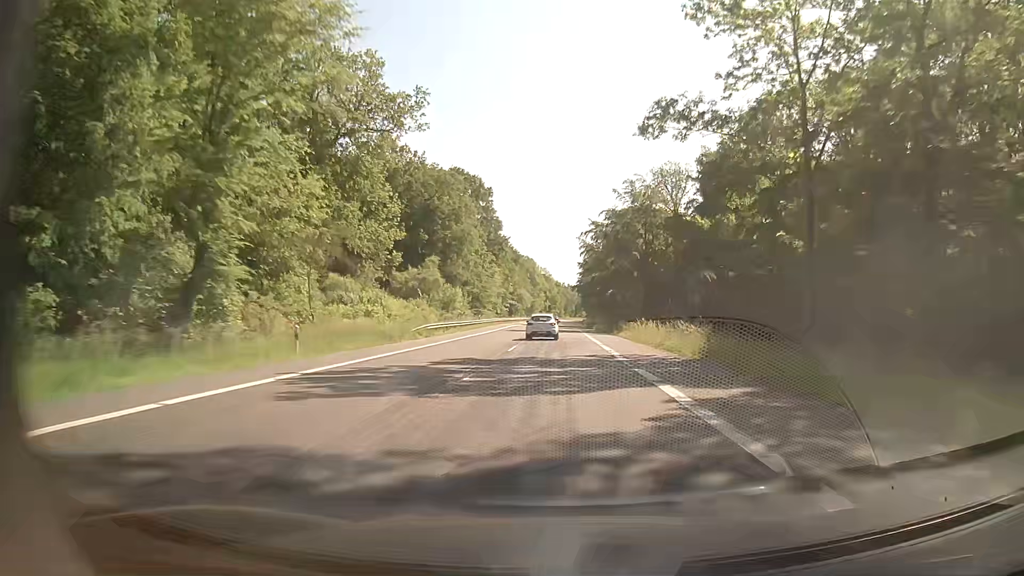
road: secondary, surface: asphalt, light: Day
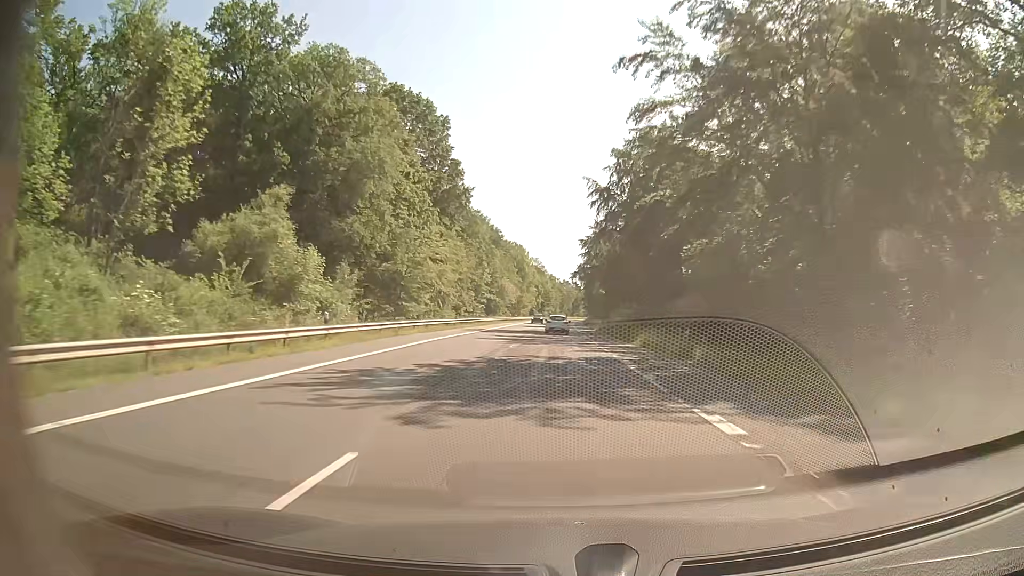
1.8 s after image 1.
(0.0, +47.4) m; 0°
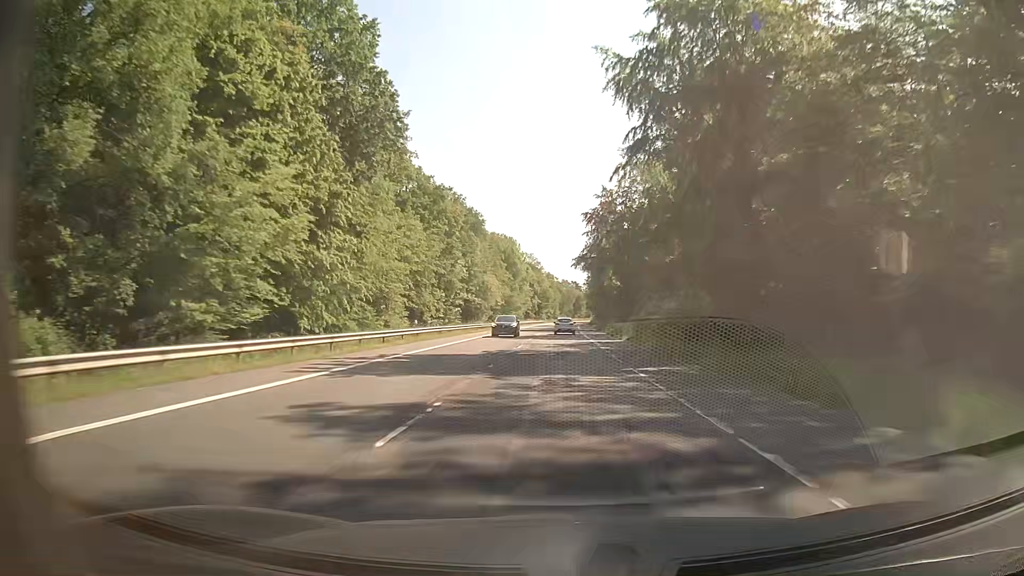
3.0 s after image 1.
(+0.2, +31.6) m; +1°
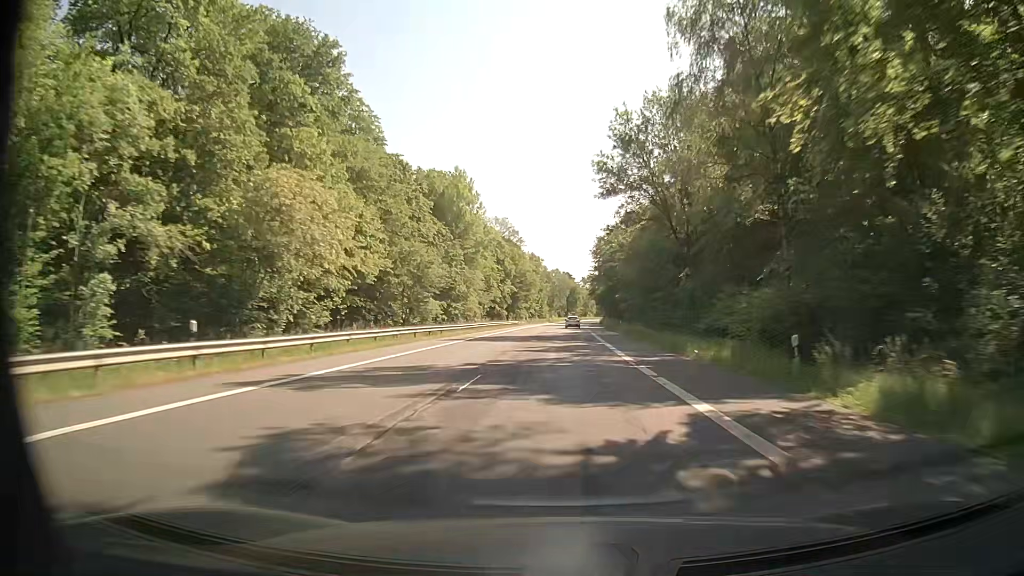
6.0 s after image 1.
(0.0, +79.0) m; +1°
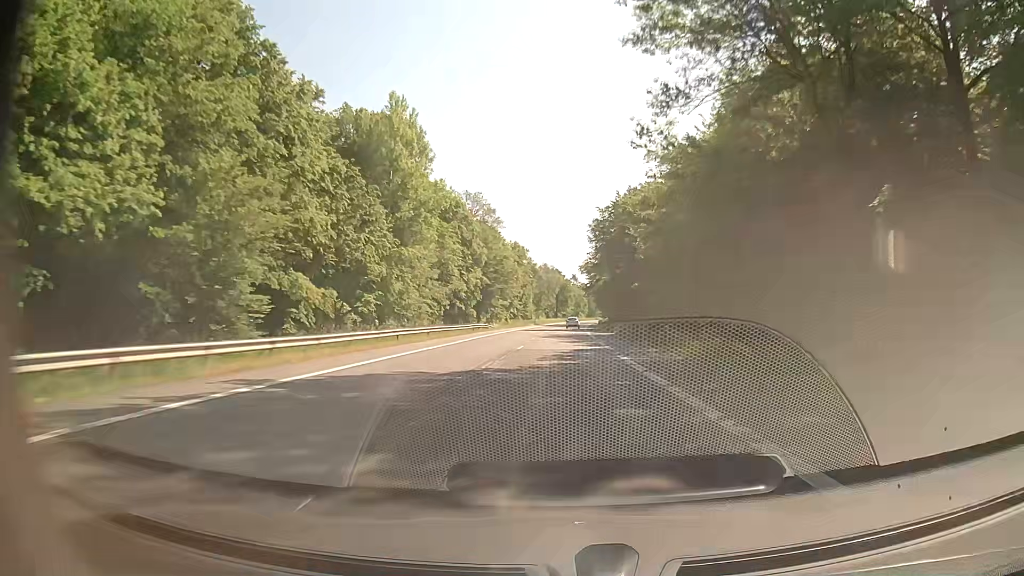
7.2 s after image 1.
(+0.2, +31.6) m; +1°
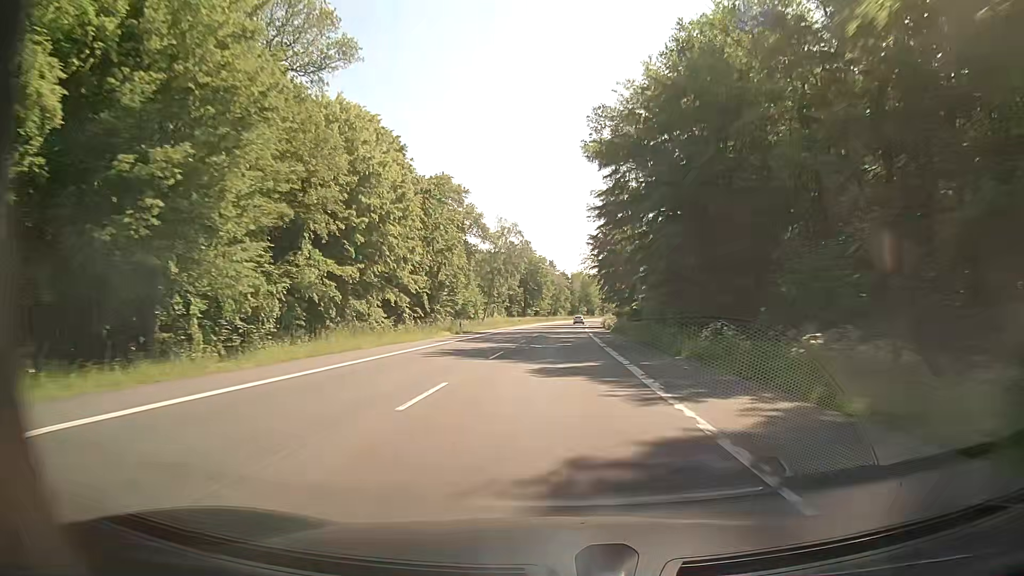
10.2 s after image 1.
(+1.1, +79.1) m; +1°
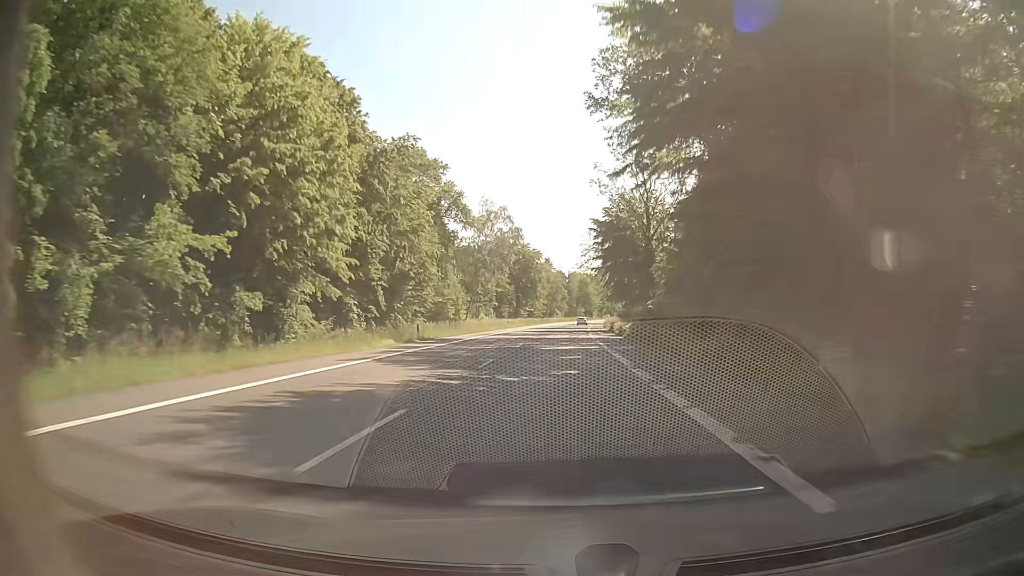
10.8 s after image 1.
(+0.1, +15.8) m; +1°
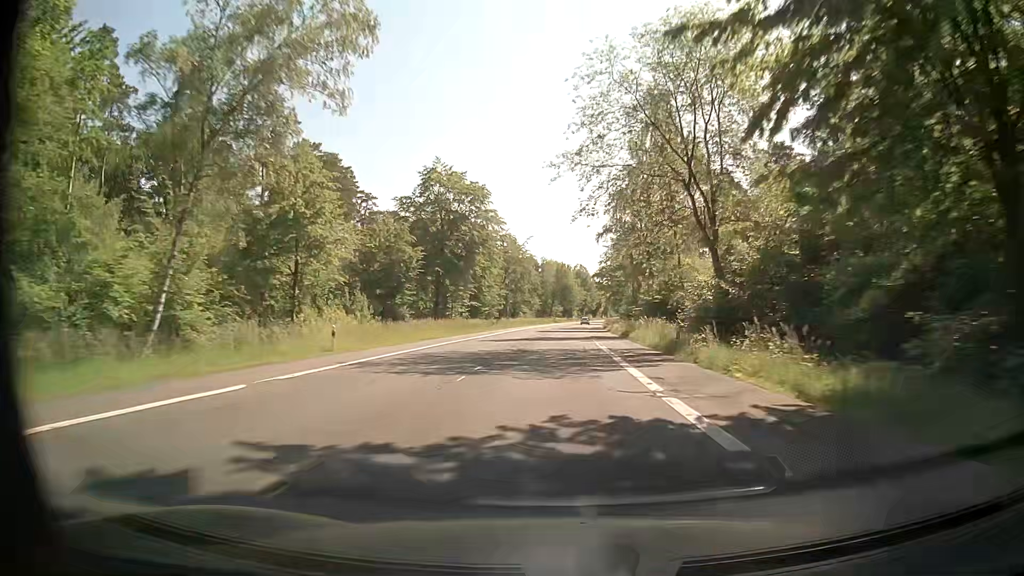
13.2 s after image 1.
(+1.0, +63.3) m; +2°
(0, +10) (0, +20) (0, +30) (0, +40) (+1, +50) (+1, +60) (+1, +70) (+2, +80) (+2, +90) (+3, +100) m
